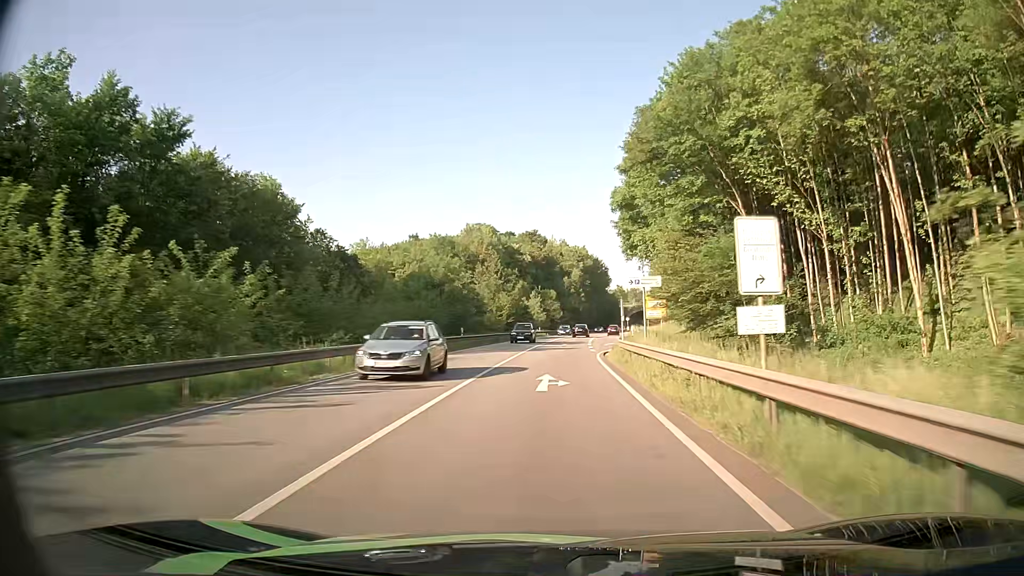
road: primary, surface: asphalt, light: Day
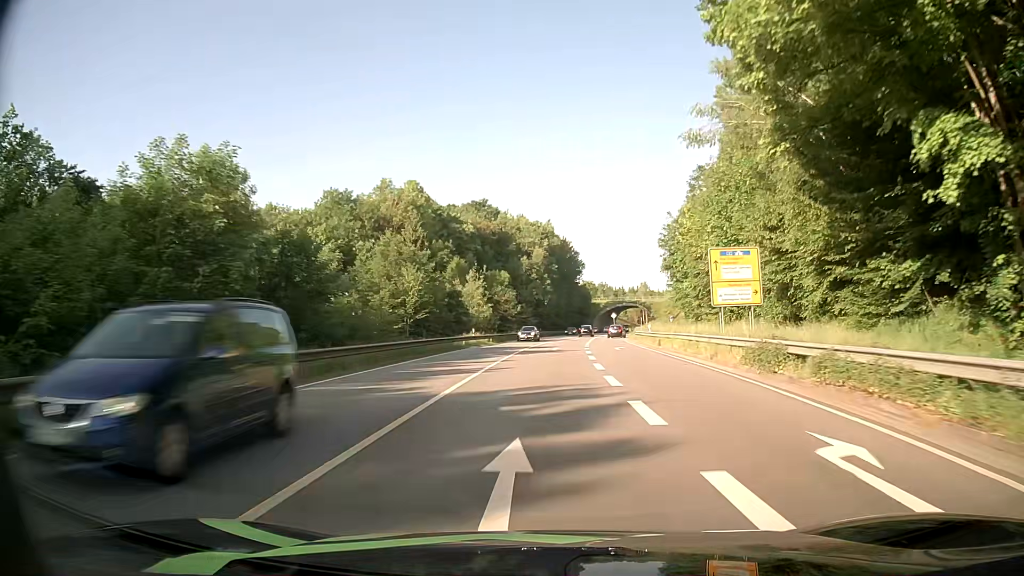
(+1.2, +45.7) m; +3°
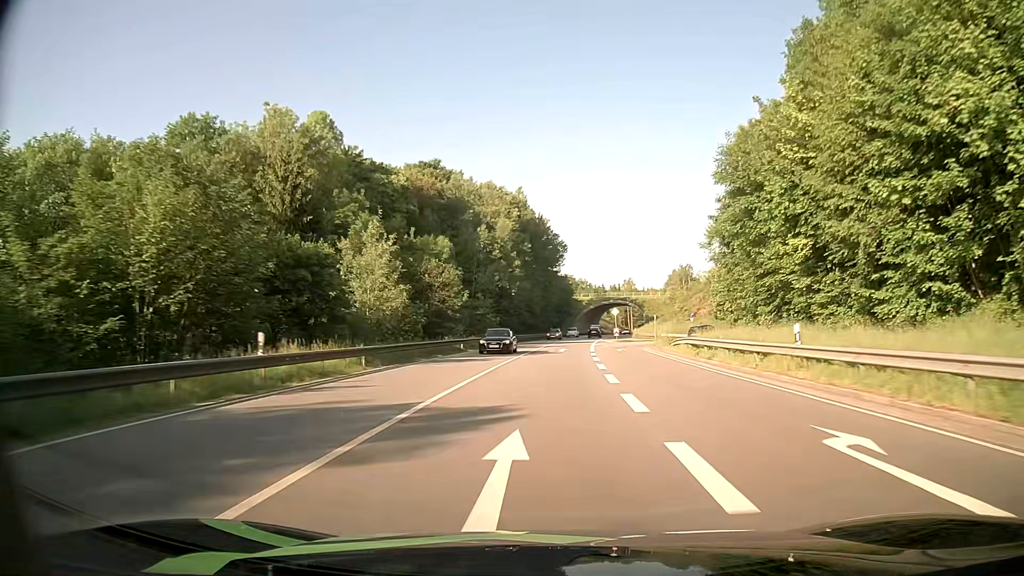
(+0.7, +34.5) m; +2°
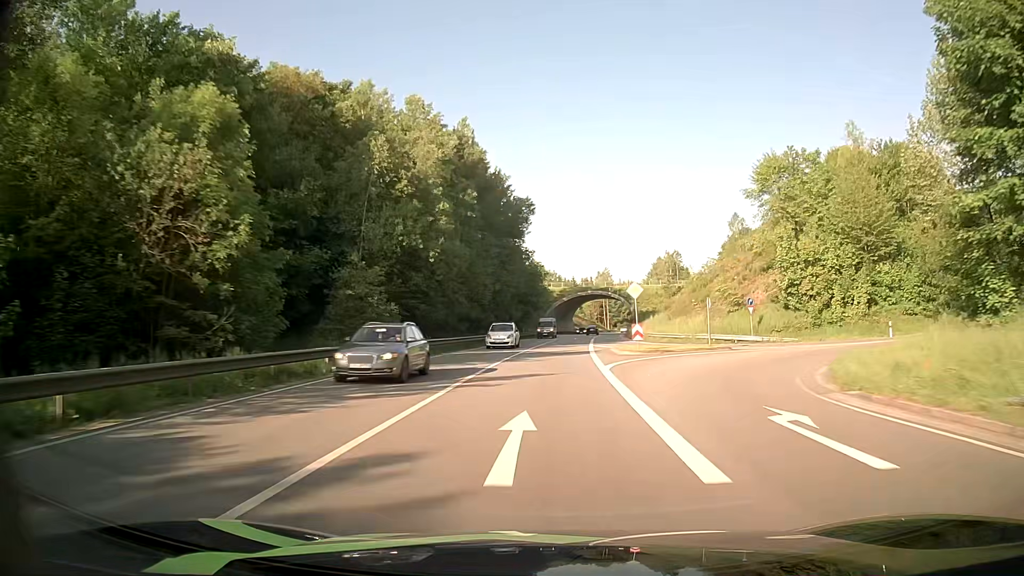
(+0.8, +35.3) m; +3°
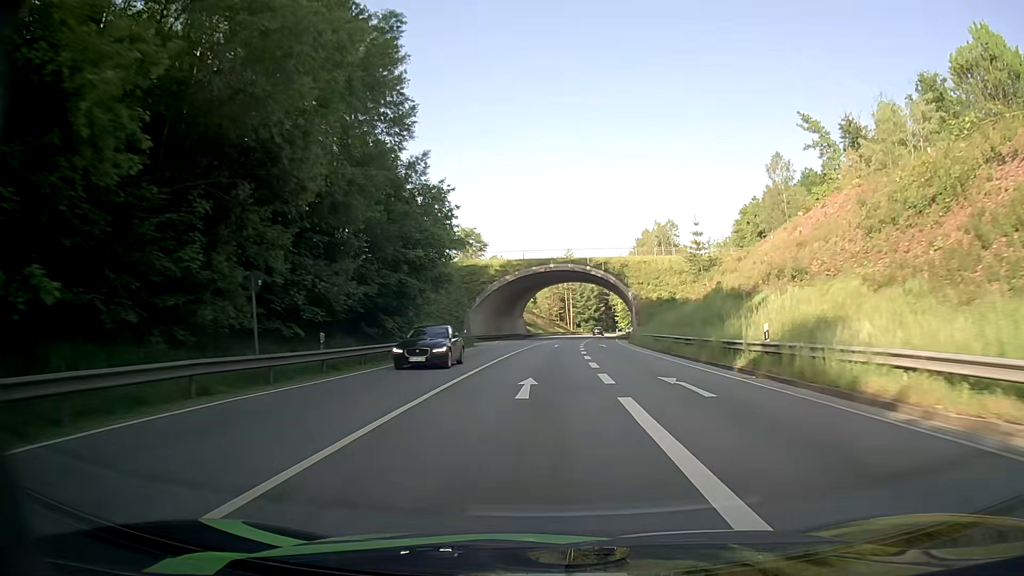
(+2.4, +59.8) m; +4°
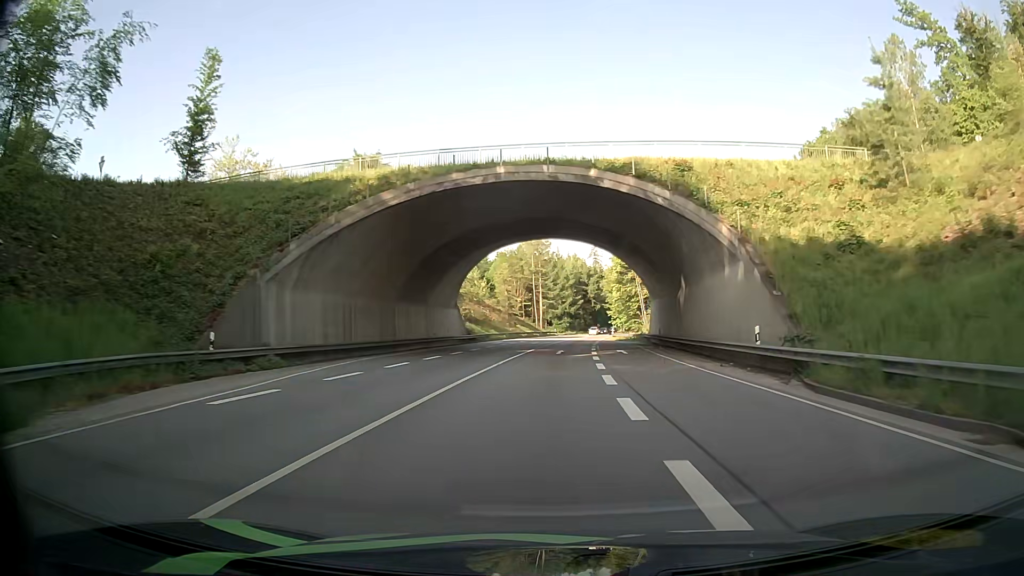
(+1.3, +48.3) m; +3°
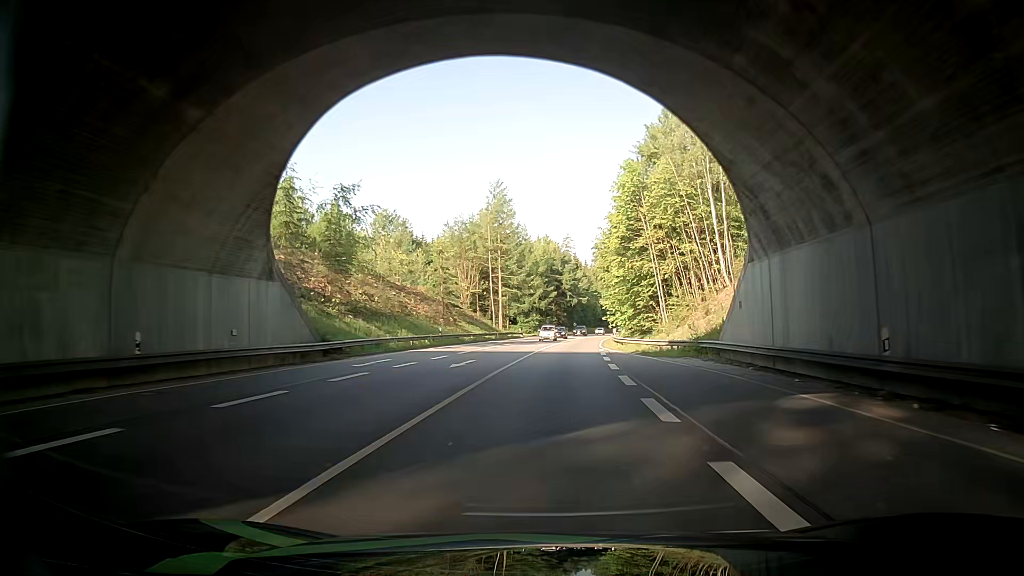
(+0.9, +36.3) m; +3°
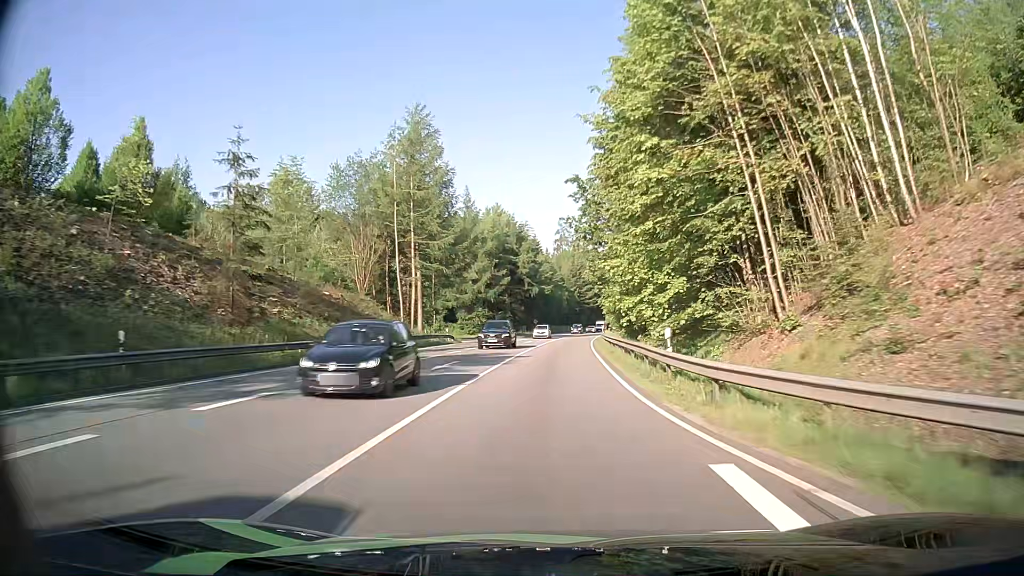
(+1.0, +36.4) m; +3°
(0, +10) (0, +20) (+1, +30) (+1, +40) (+1, +50) (+2, +60) (+3, +70) (+4, +80) (+5, +90) (+6, +100) m
